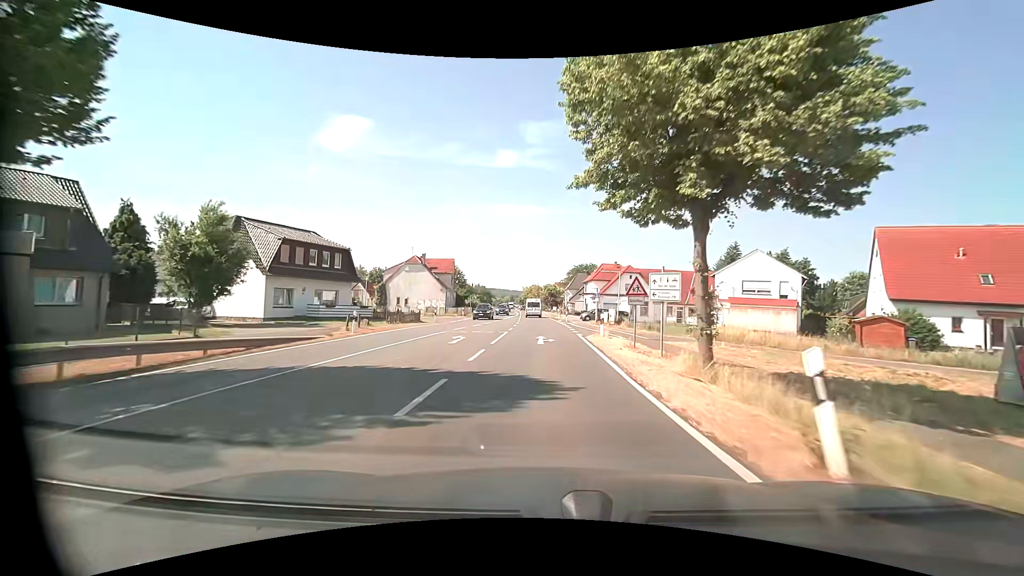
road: primary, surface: asphalt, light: Day
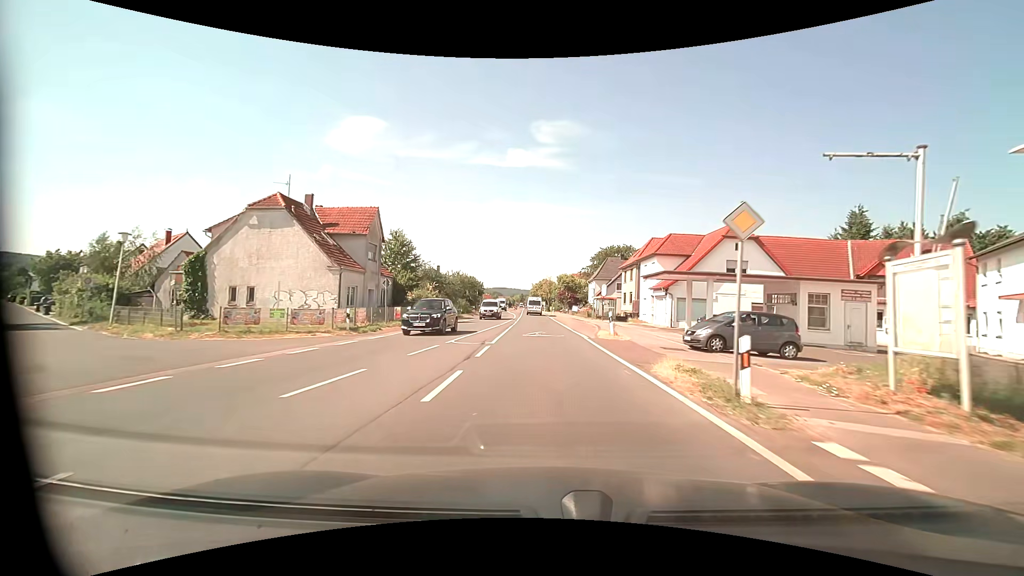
(-0.5, +39.6) m; -1°
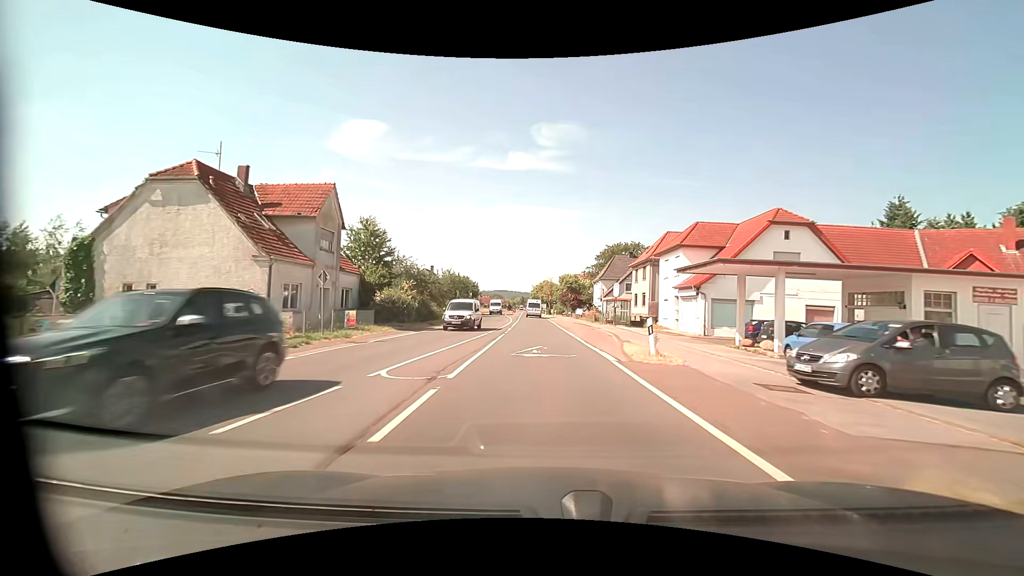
(0.0, +8.0) m; 0°
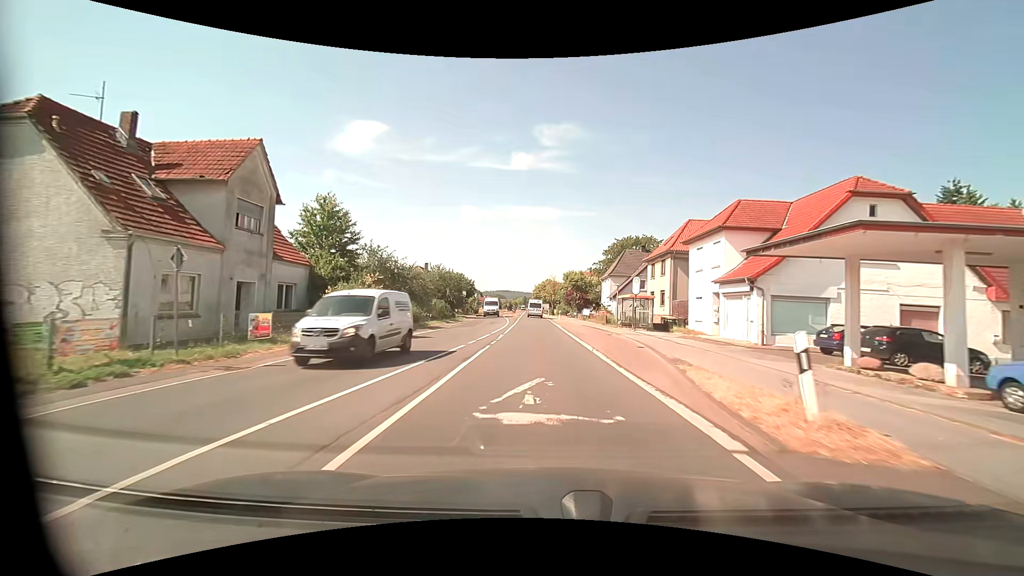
(0.0, +8.0) m; 0°
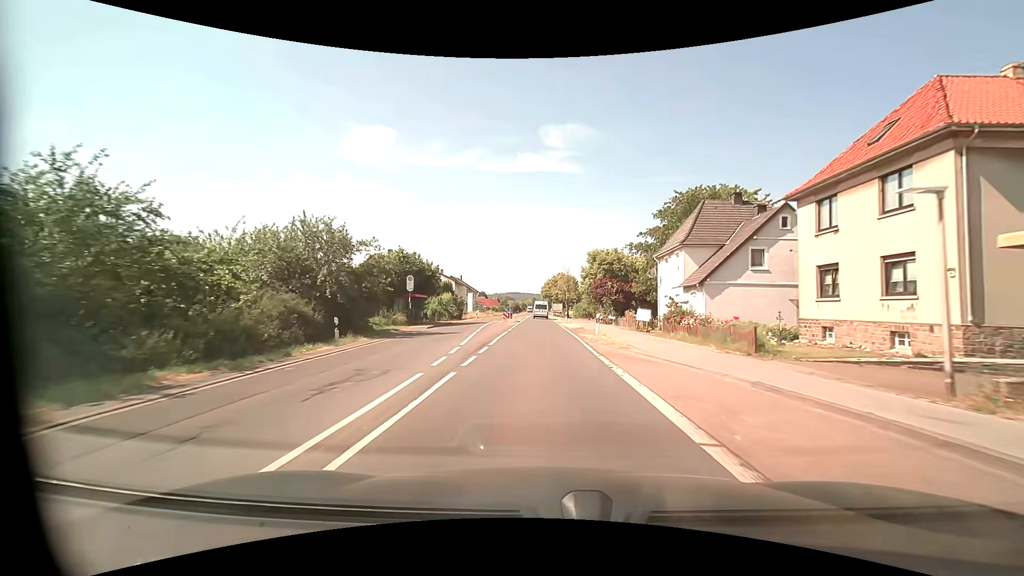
(-0.3, +31.8) m; -1°
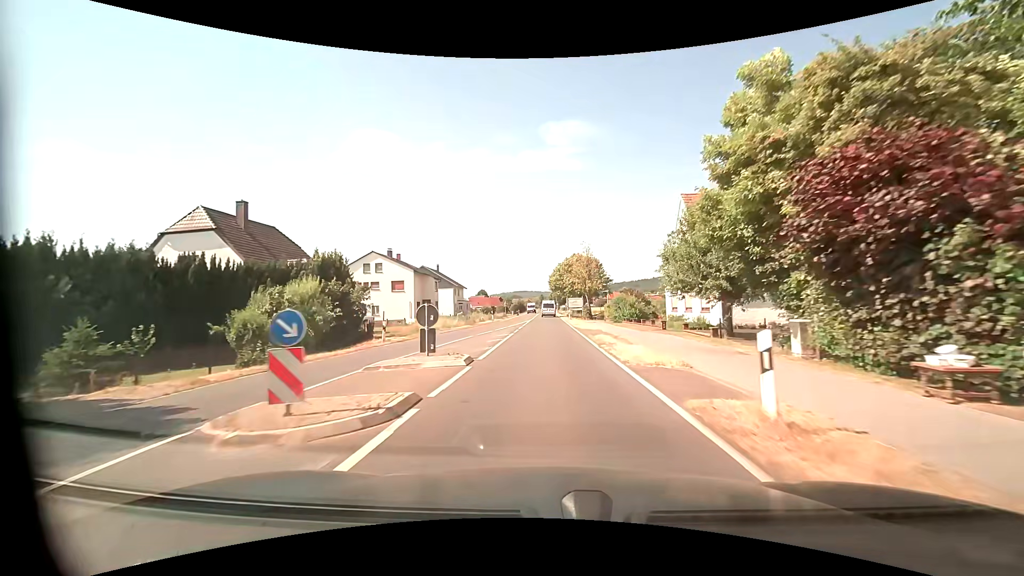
(-0.5, +39.7) m; -1°
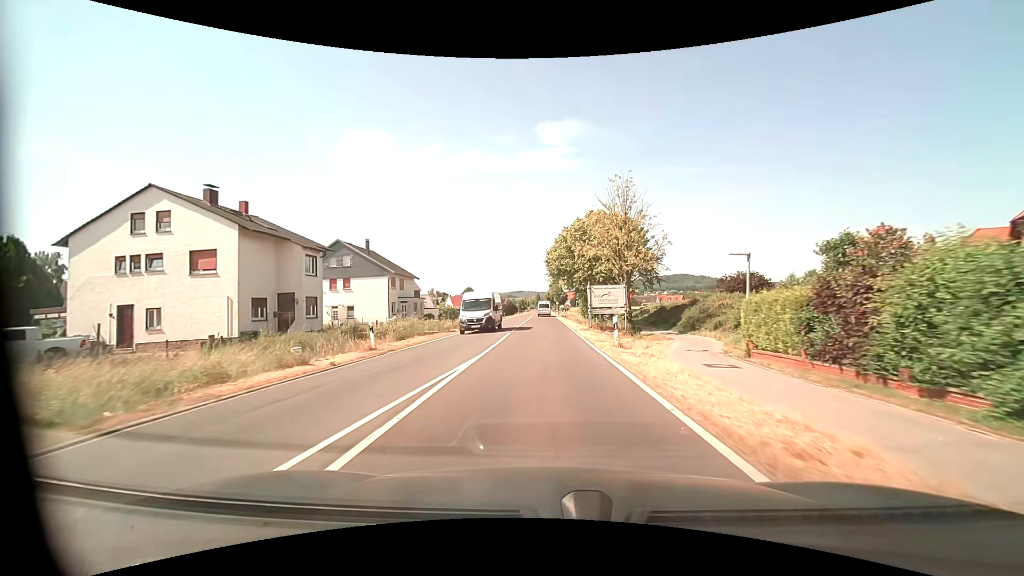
(+0.1, +39.8) m; +1°
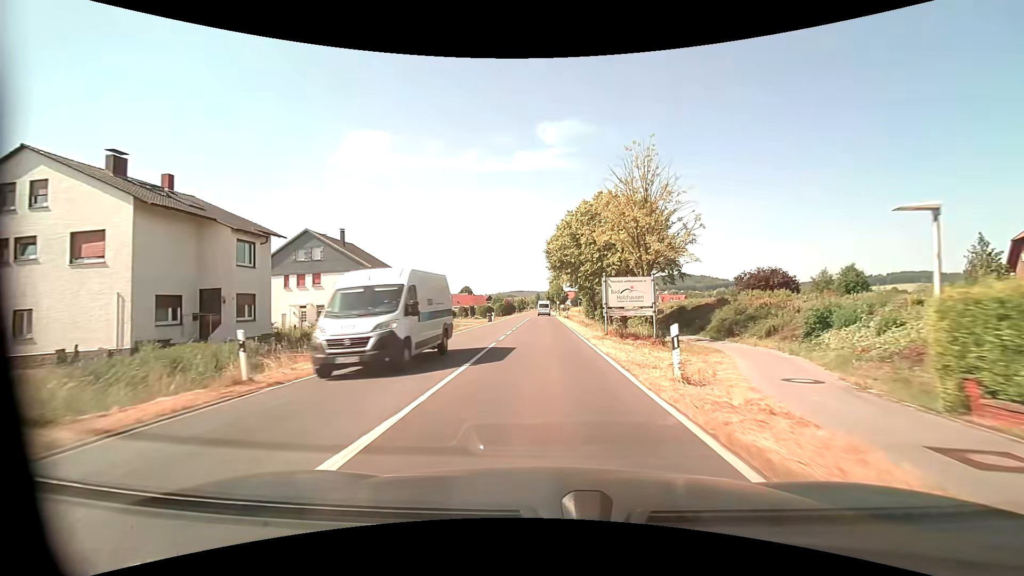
(0.0, +8.0) m; 0°
(0, +10) (0, +20) (0, +30) (0, +40) (0, +50) (0, +60) (0, +70) (0, +80) (-1, +90) (-1, +100) m
